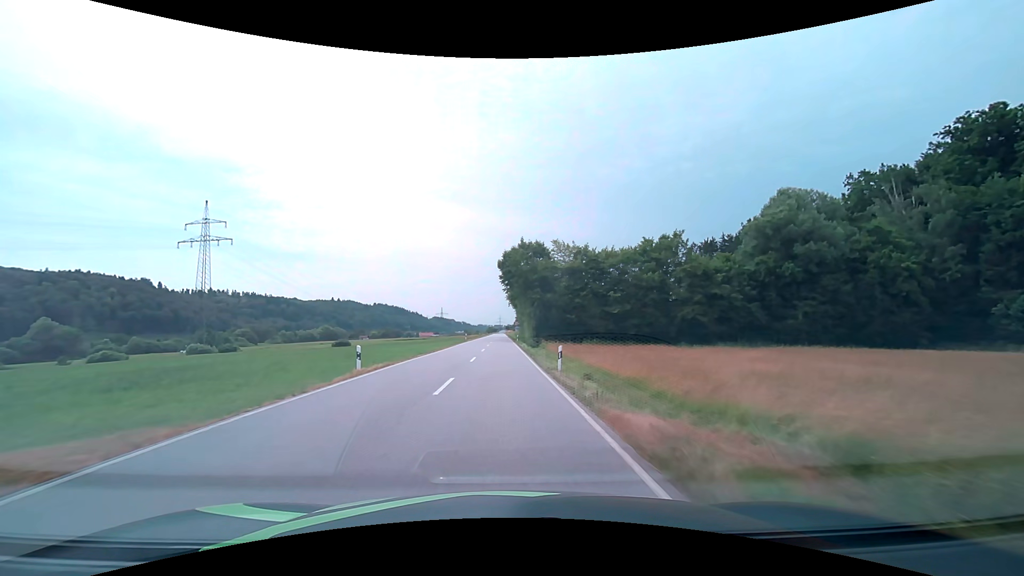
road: secondary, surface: asphalt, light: Day
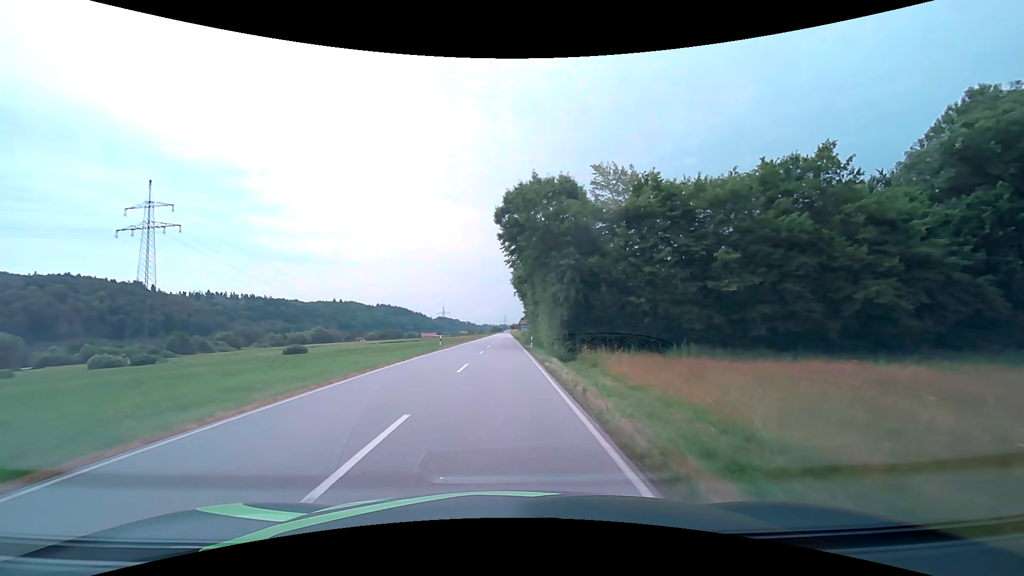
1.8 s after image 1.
(0.0, +30.3) m; -1°
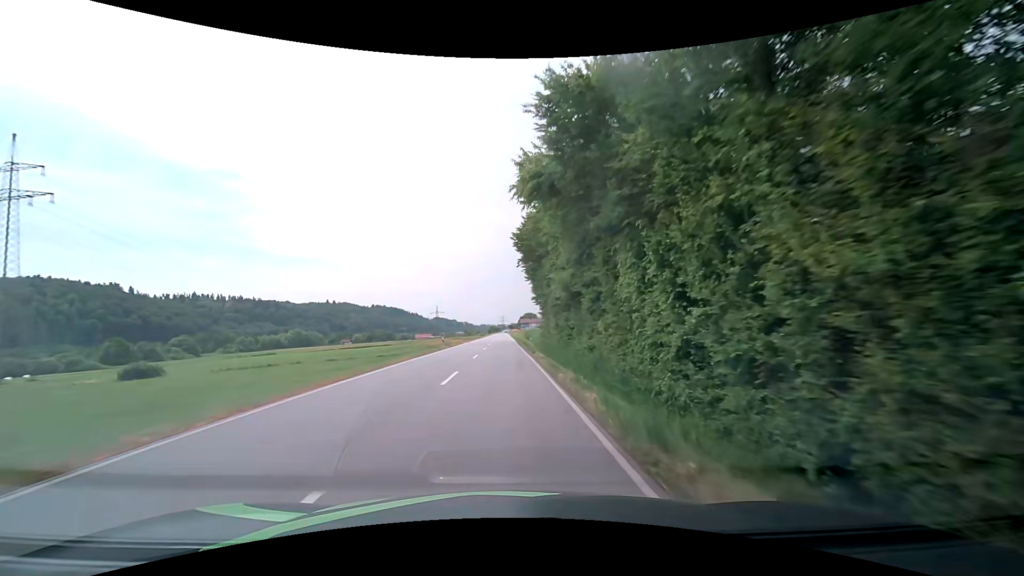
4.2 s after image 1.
(0.0, +40.0) m; 0°
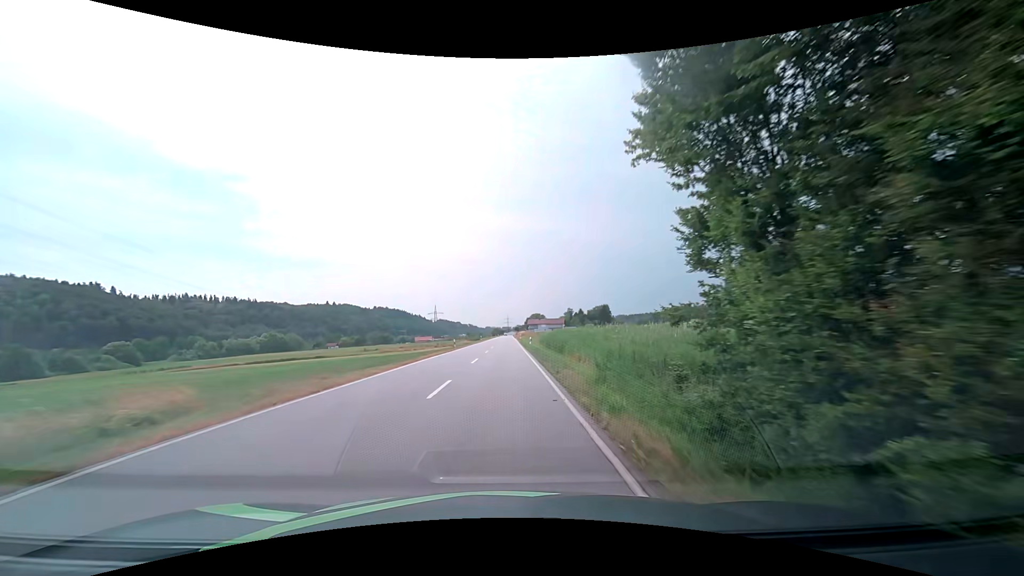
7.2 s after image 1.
(+0.1, +50.3) m; 0°
(0, +10) (0, +20) (0, +30) (0, +40) (0, +50) (0, +60) (0, +70) (0, +80) (0, +90) (0, +100) m
